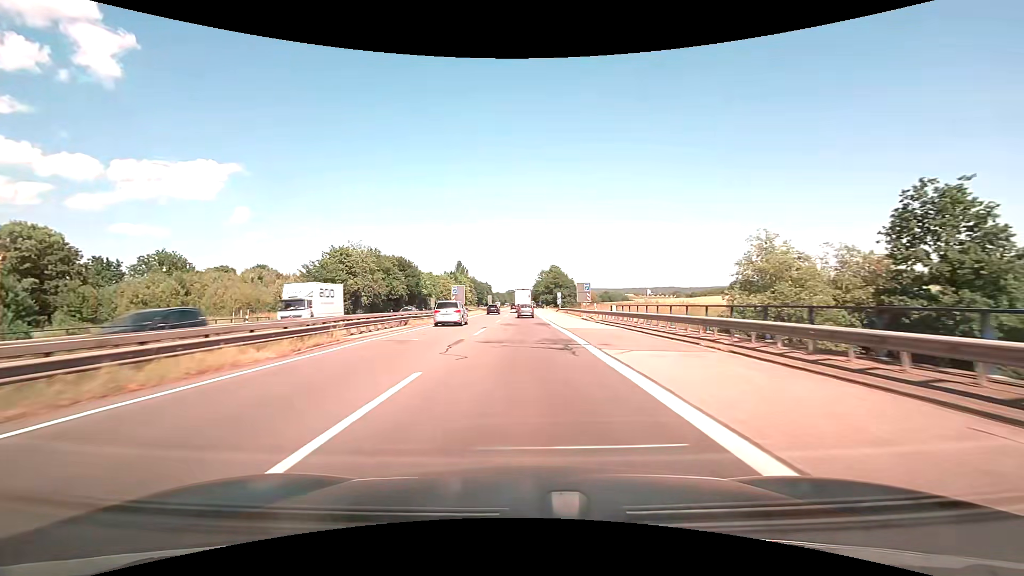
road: motorway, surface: asphalt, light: Day
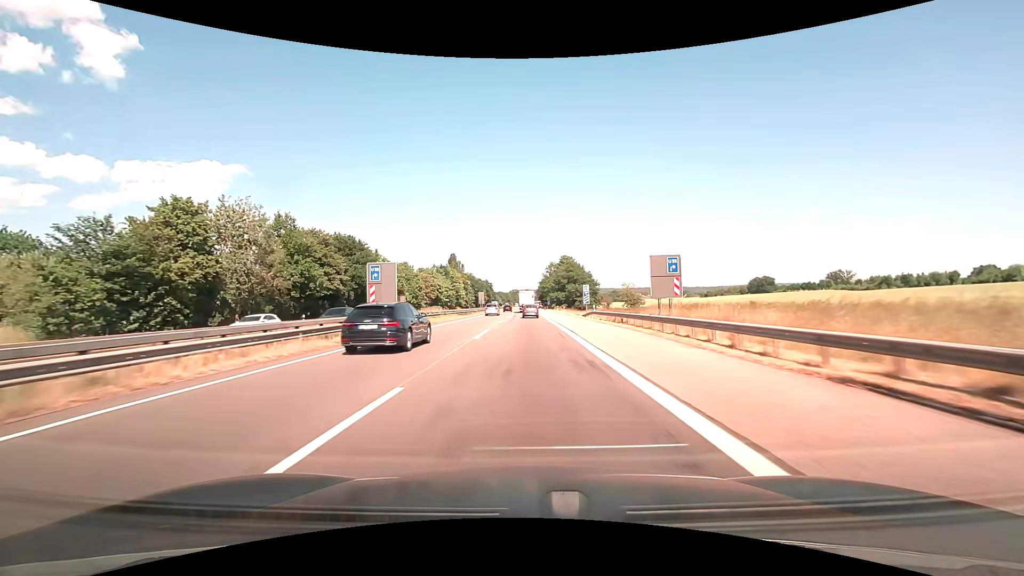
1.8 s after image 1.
(-0.2, +36.8) m; -1°
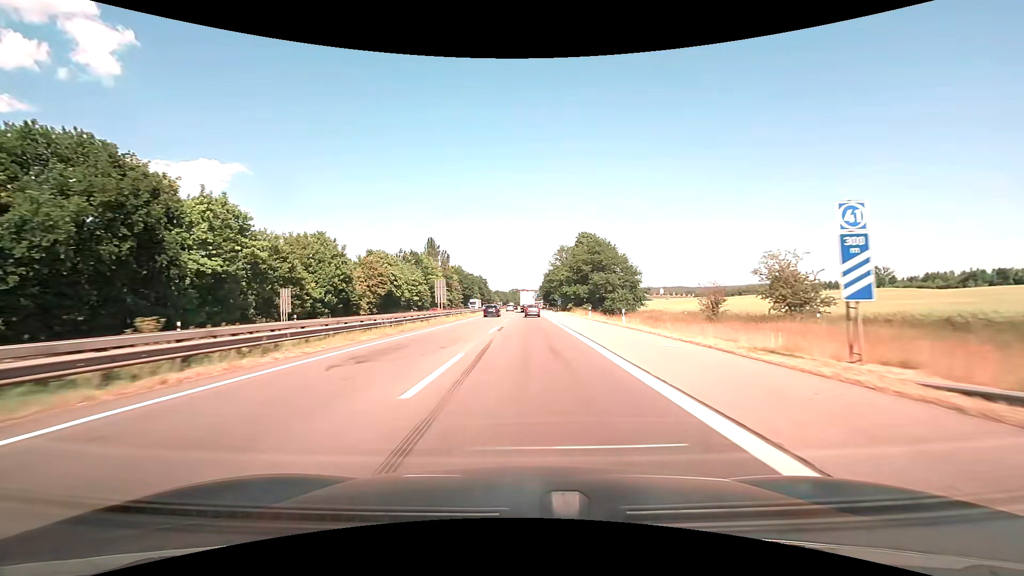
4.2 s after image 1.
(-0.1, +48.0) m; 0°
